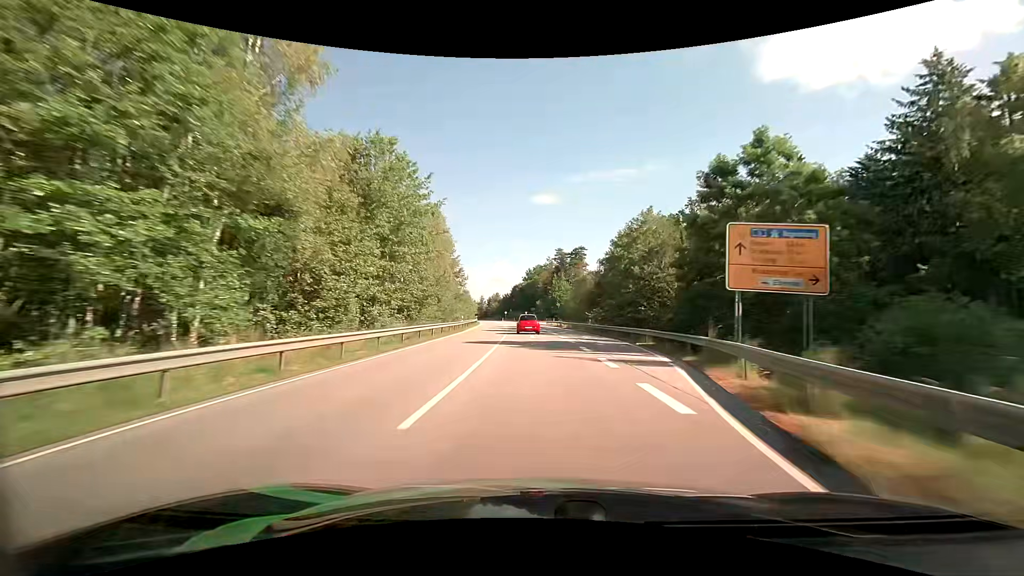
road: primary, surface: asphalt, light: Day
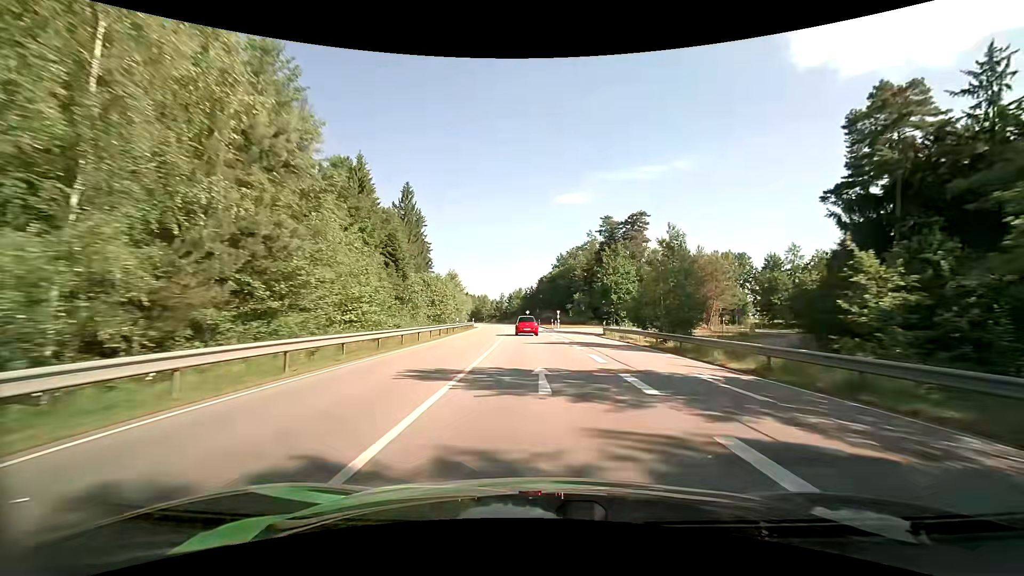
(-1.6, +52.3) m; -3°
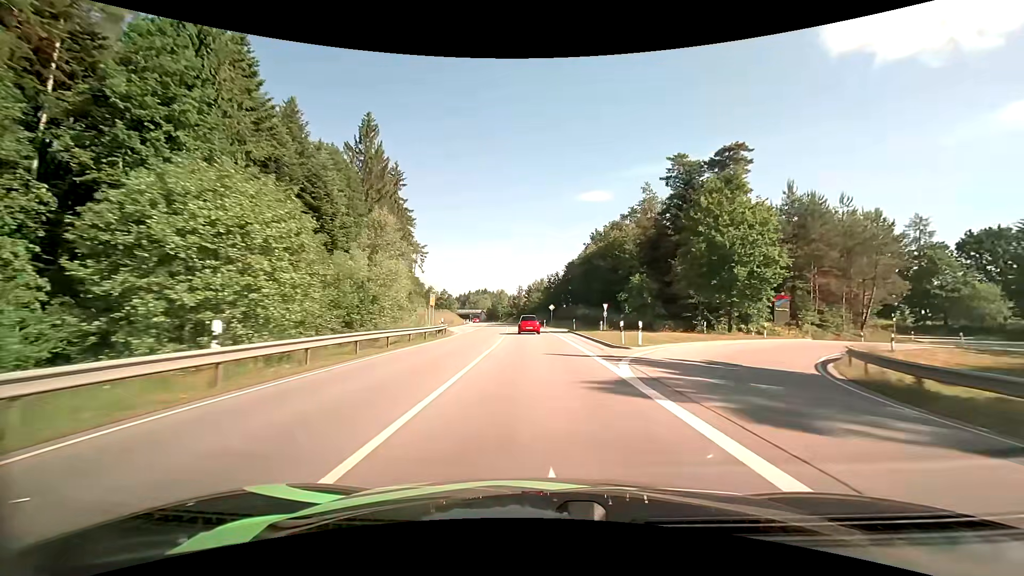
(-0.9, +39.2) m; -3°
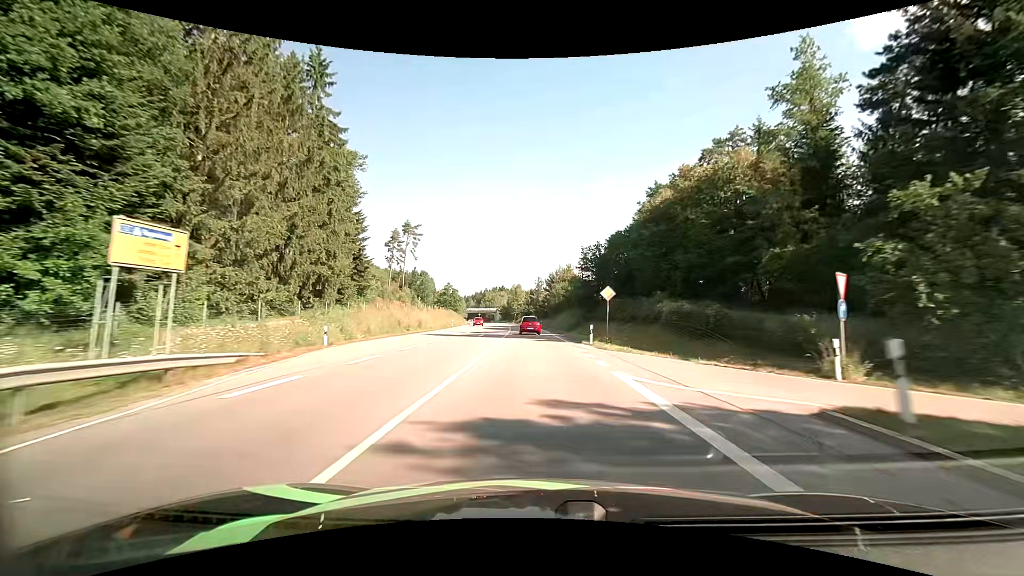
(-0.8, +39.5) m; -2°
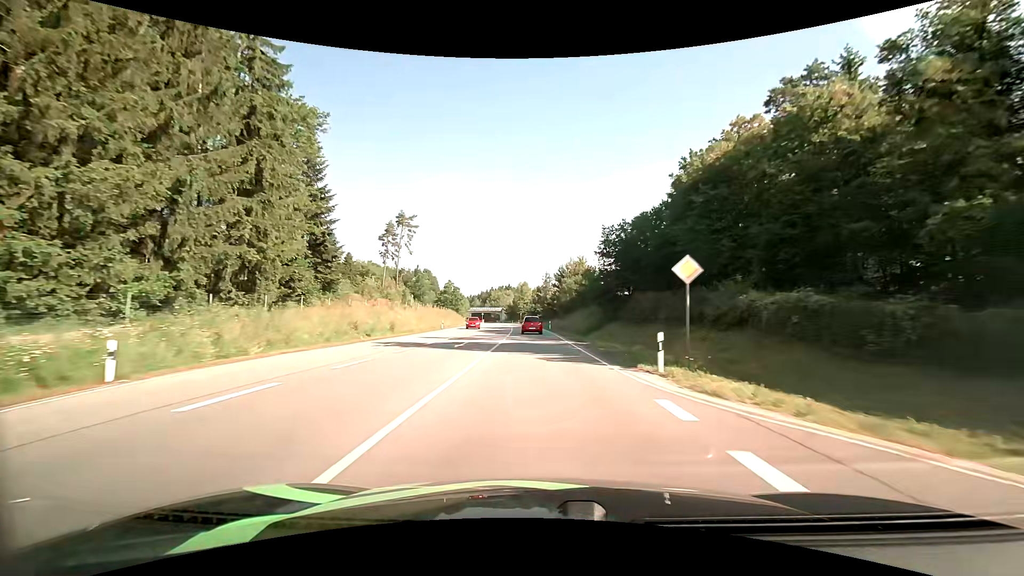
(-0.1, +13.3) m; -1°
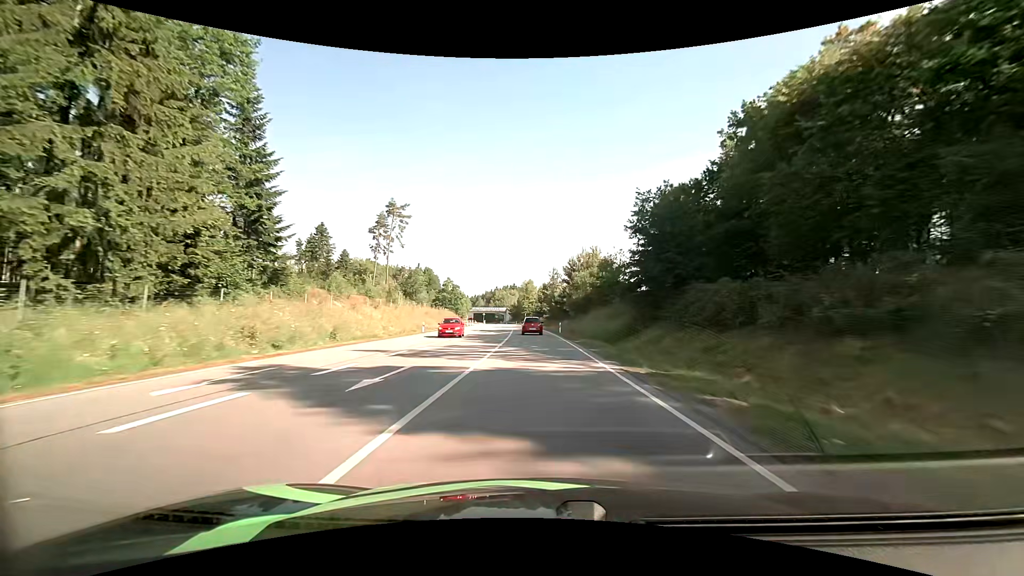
(-0.1, +13.4) m; -1°
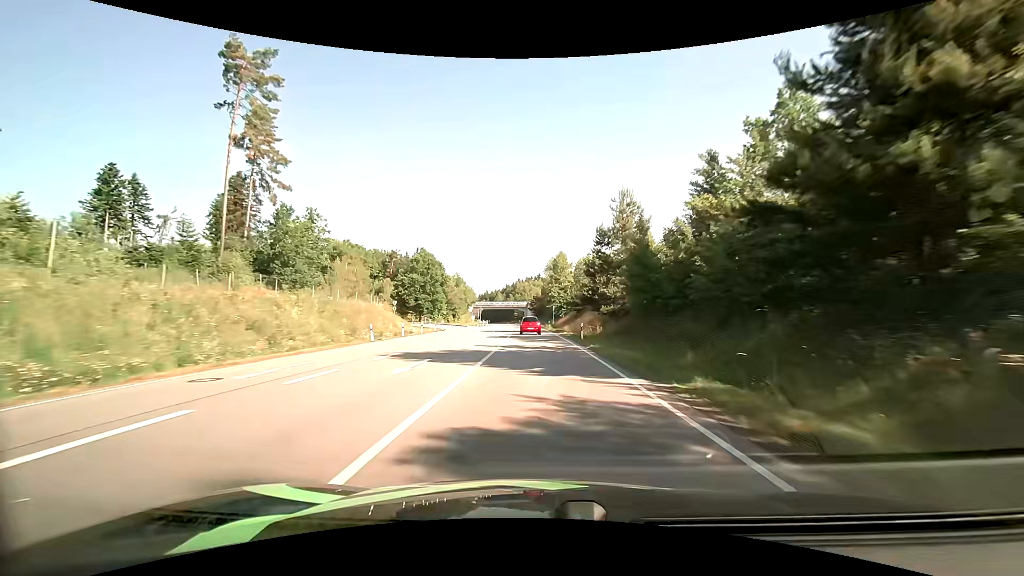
(-1.6, +67.9) m; -3°
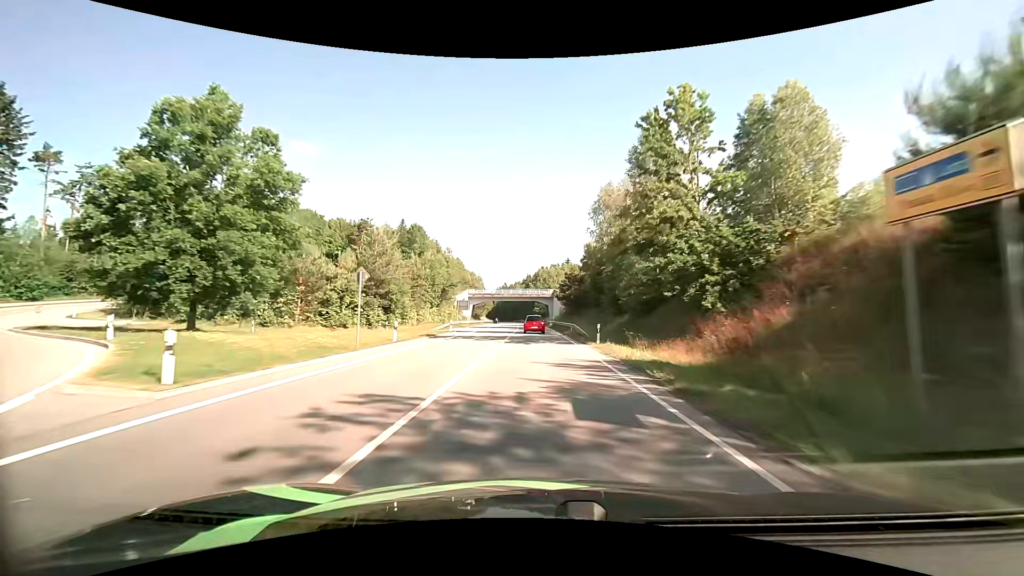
(-1.6, +68.3) m; -3°
(0, +10) (0, +20) (0, +30) (0, +40) (0, +50) (-1, +60) (-1, +70) (-1, +80) (-2, +90) (-2, +100) m
